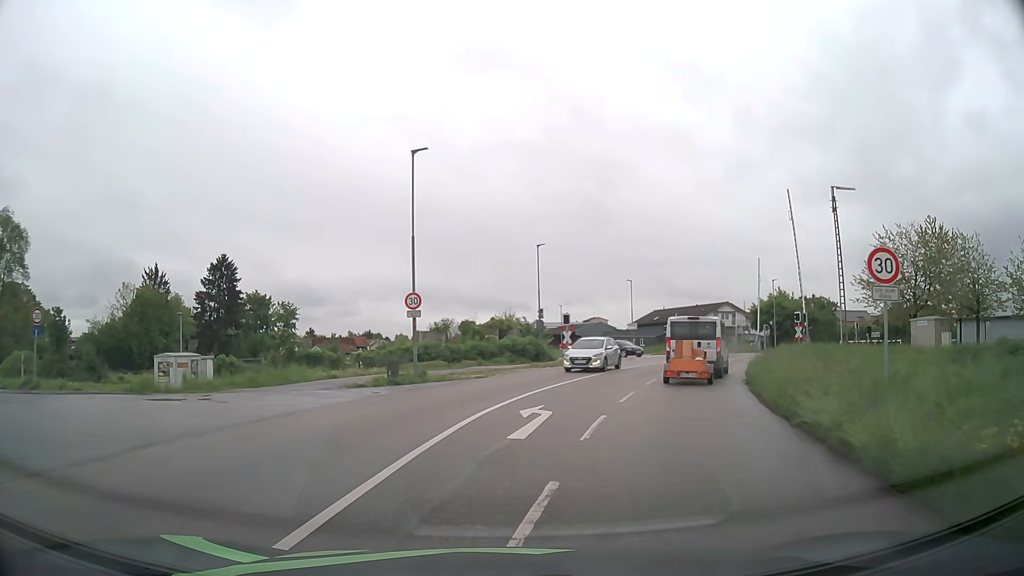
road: residential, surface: asphalt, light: Day
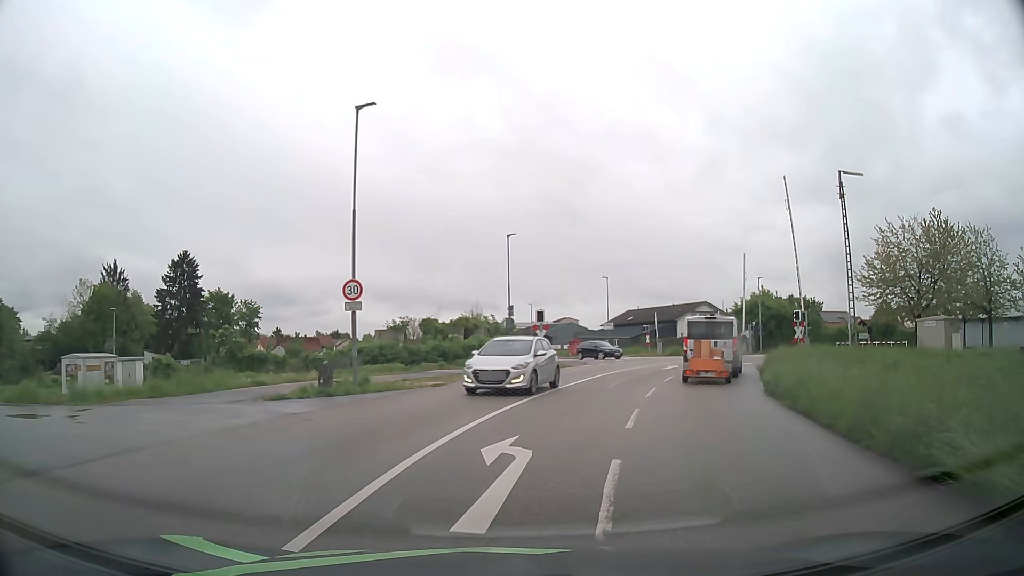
(+0.1, +4.7) m; +3°
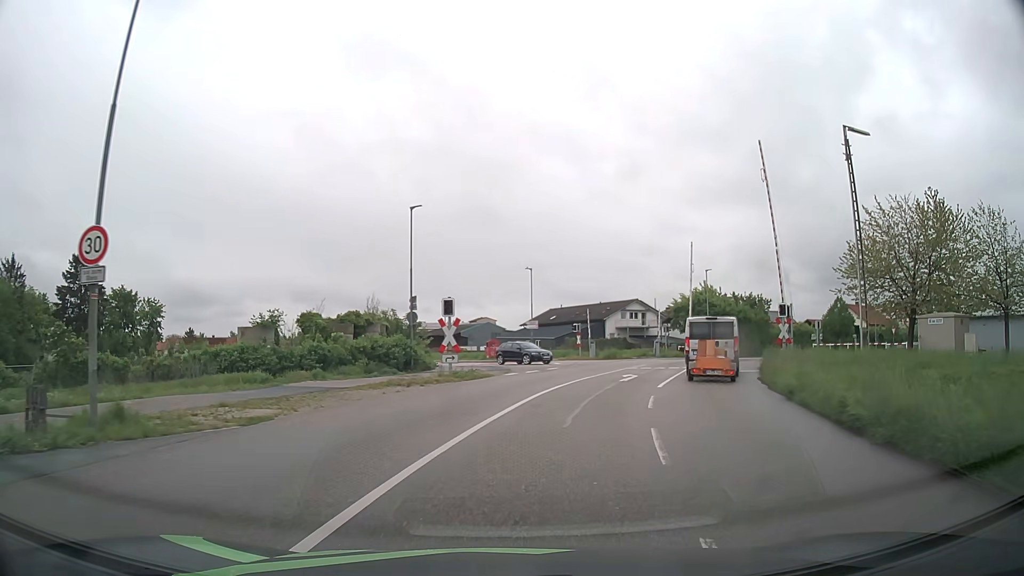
(+0.5, +9.2) m; +7°
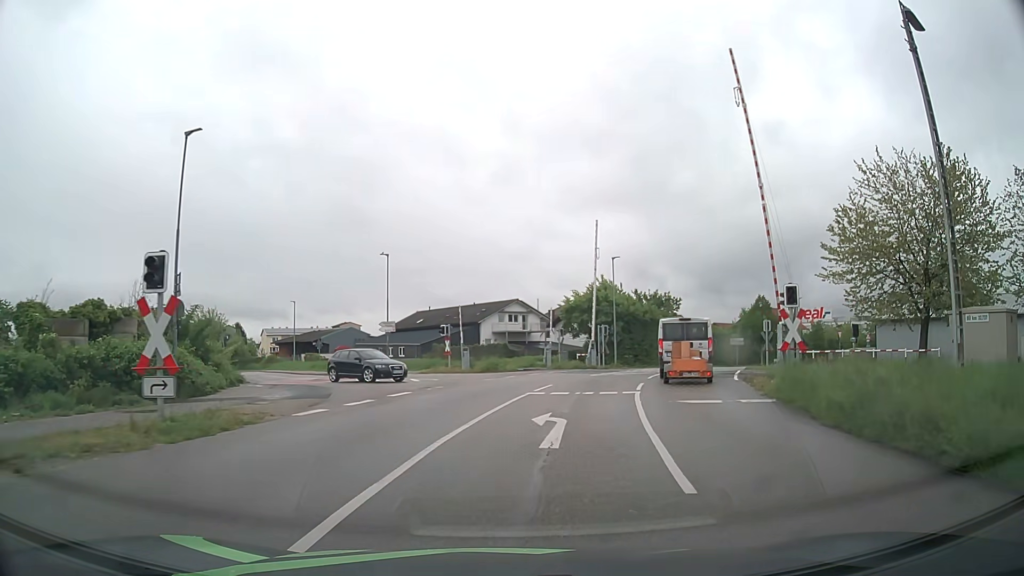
(+1.3, +13.5) m; +11°
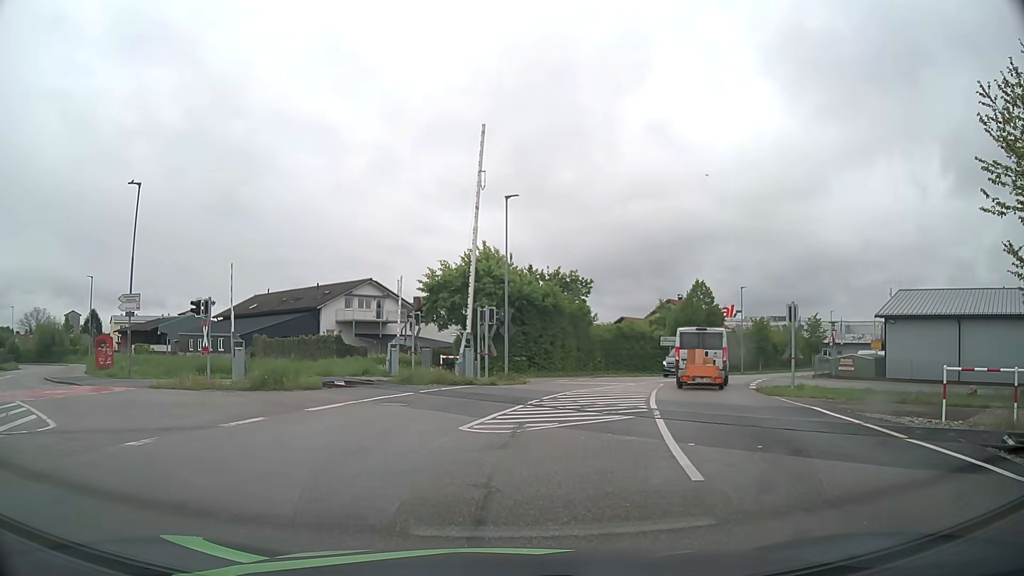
(+2.0, +19.2) m; +10°
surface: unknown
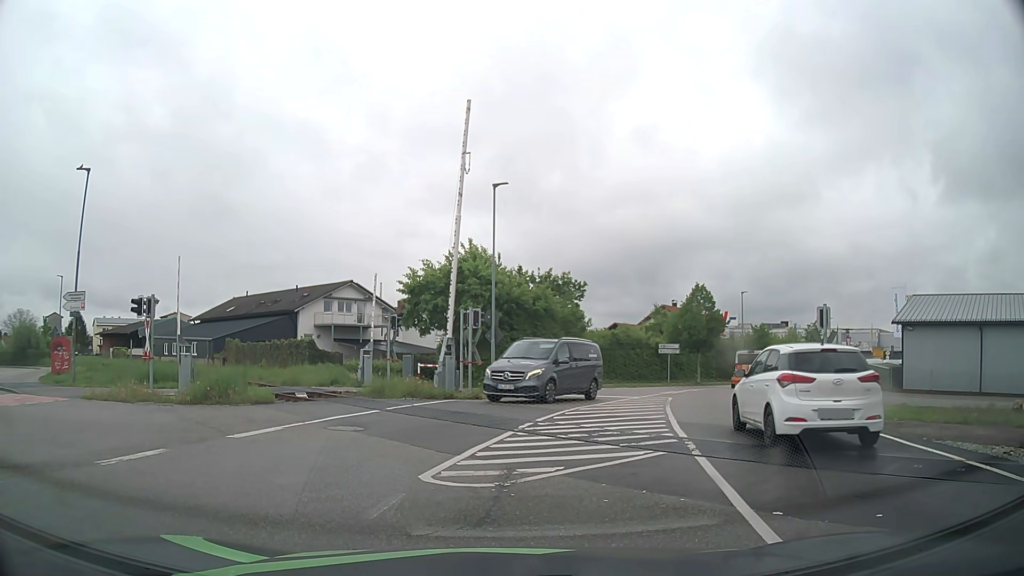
(0.0, +3.0) m; 0°
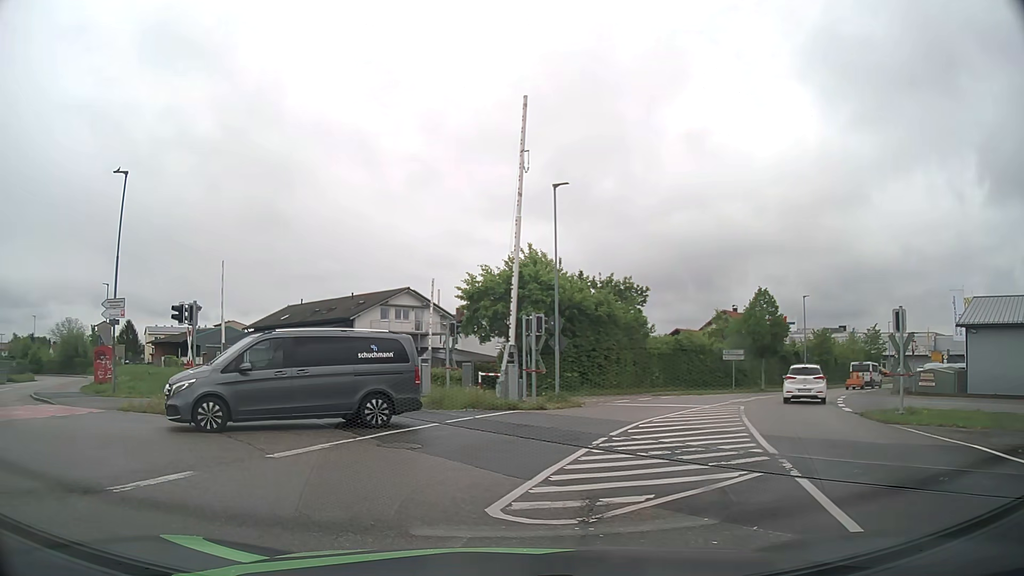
(0.0, +1.3) m; -4°
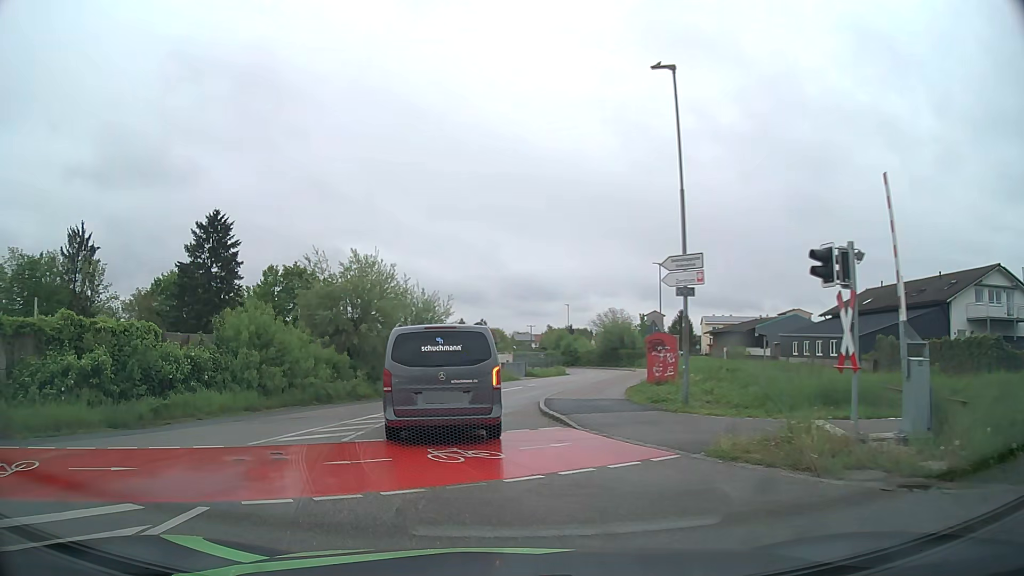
(-4.6, +8.9) m; -47°
